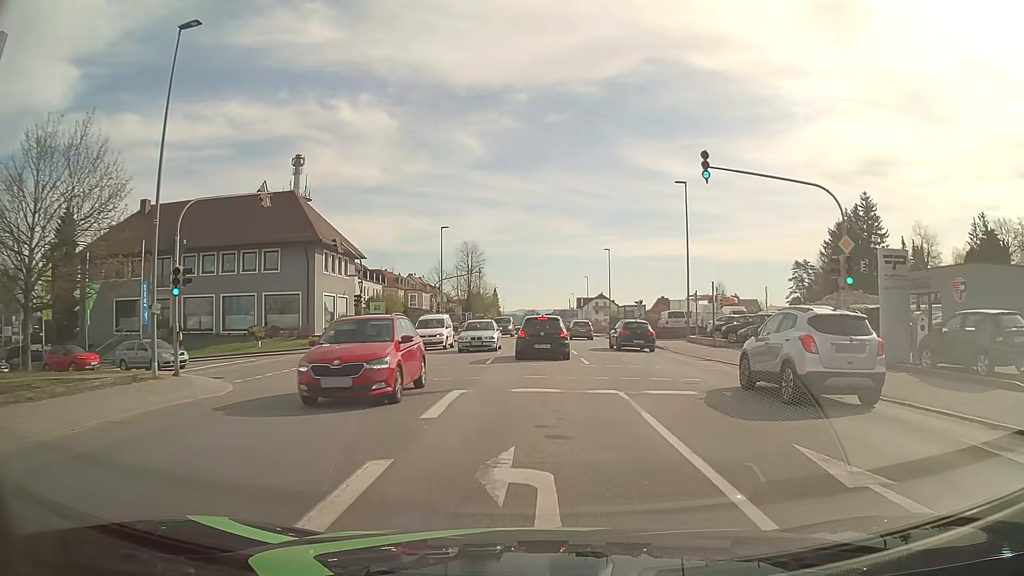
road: tertiary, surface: asphalt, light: Day
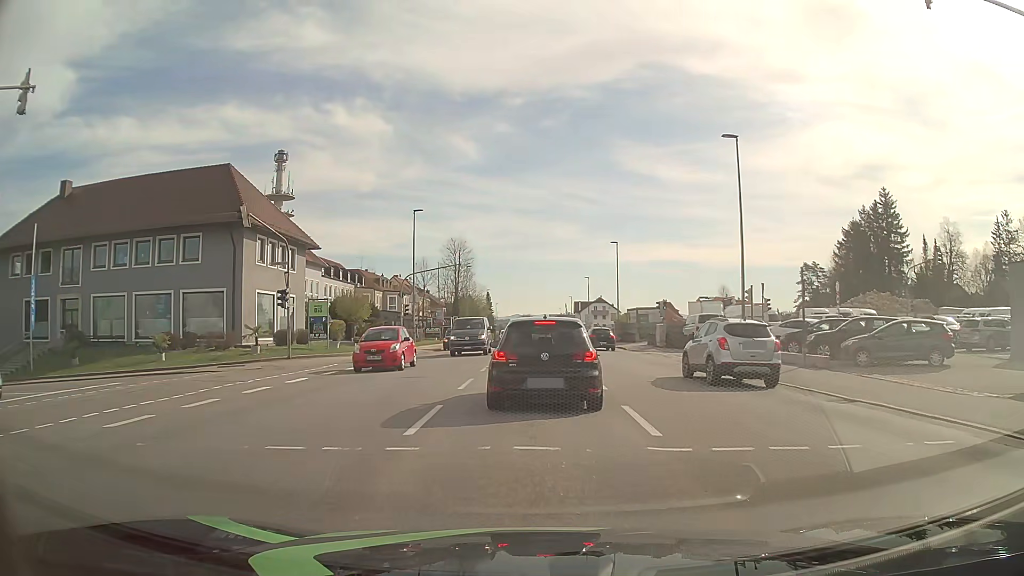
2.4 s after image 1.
(+0.1, +11.8) m; +1°
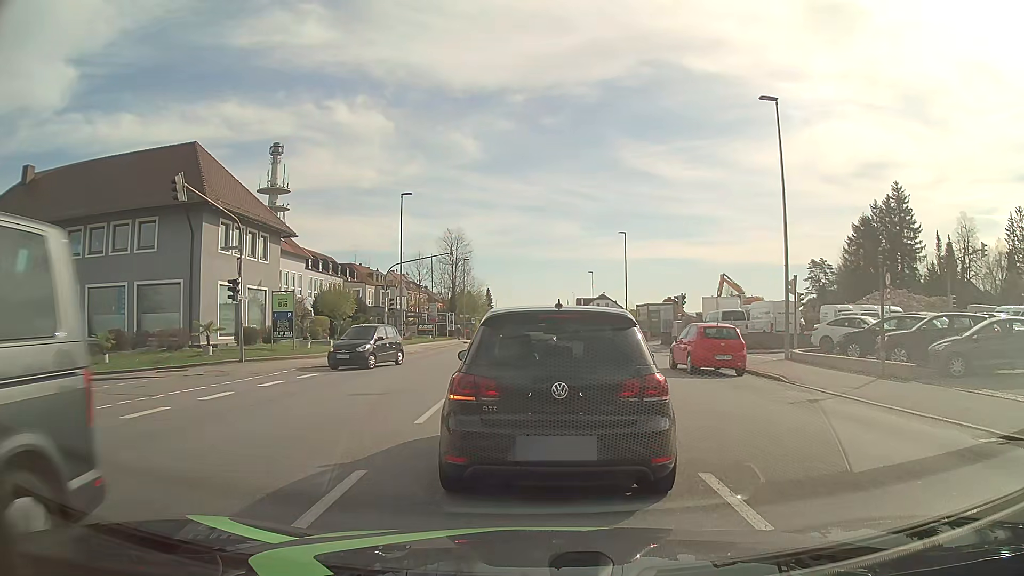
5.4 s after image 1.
(-0.1, +5.0) m; -2°
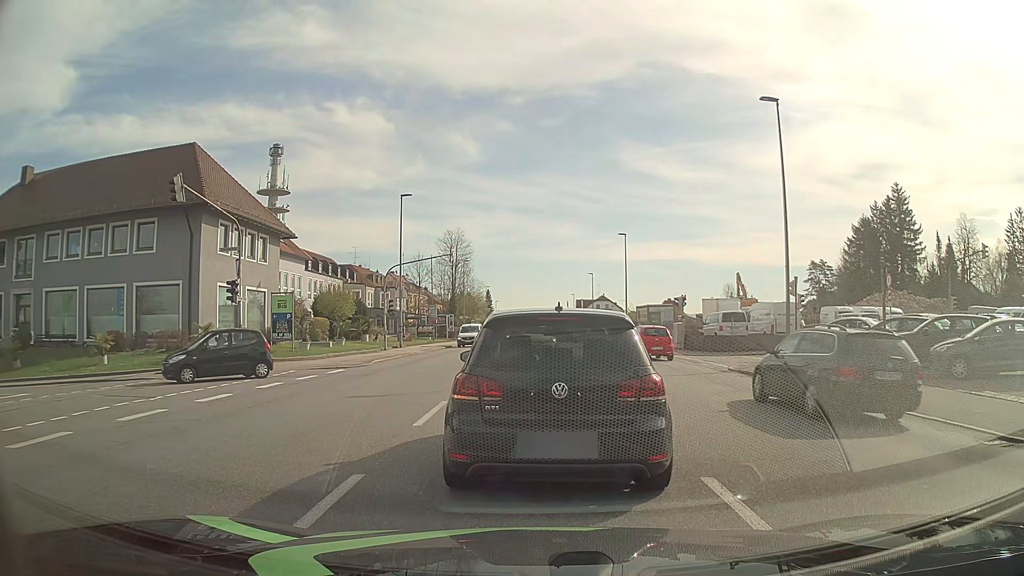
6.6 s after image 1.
(0.0, +0.1) m; 0°
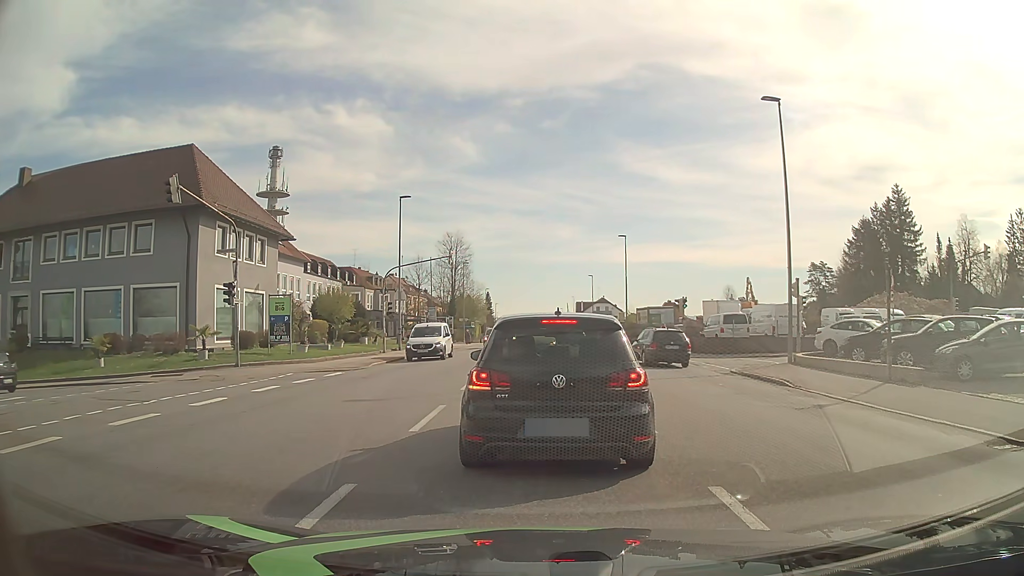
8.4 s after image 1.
(0.0, +0.3) m; 0°
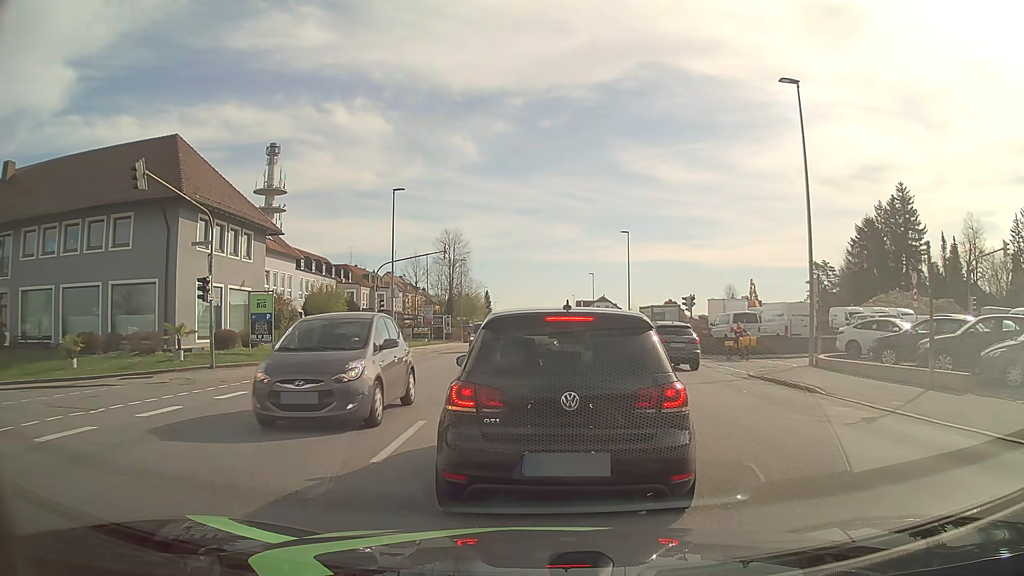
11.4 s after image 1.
(0.0, +2.1) m; 0°
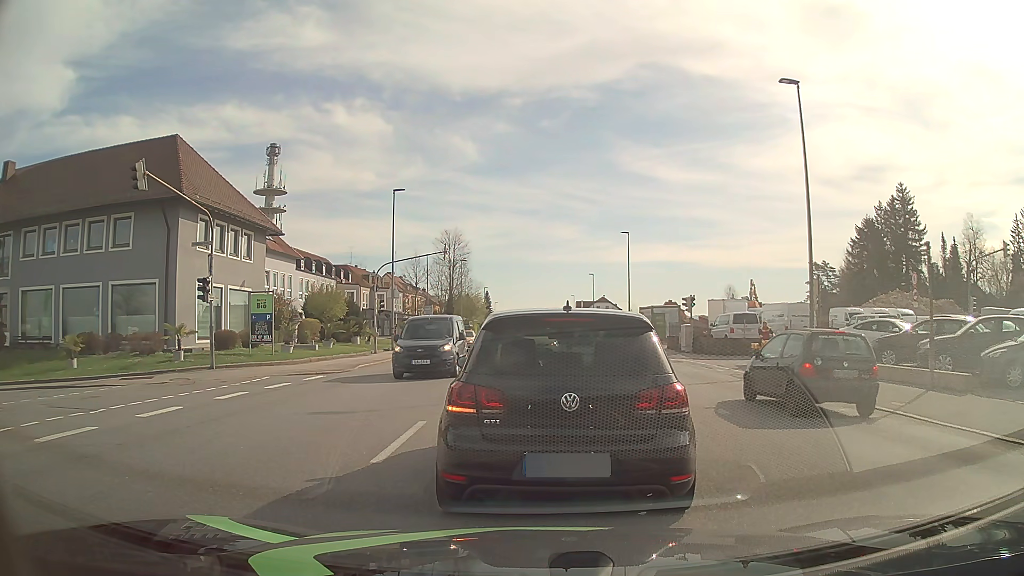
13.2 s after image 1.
(0.0, +0.1) m; 0°
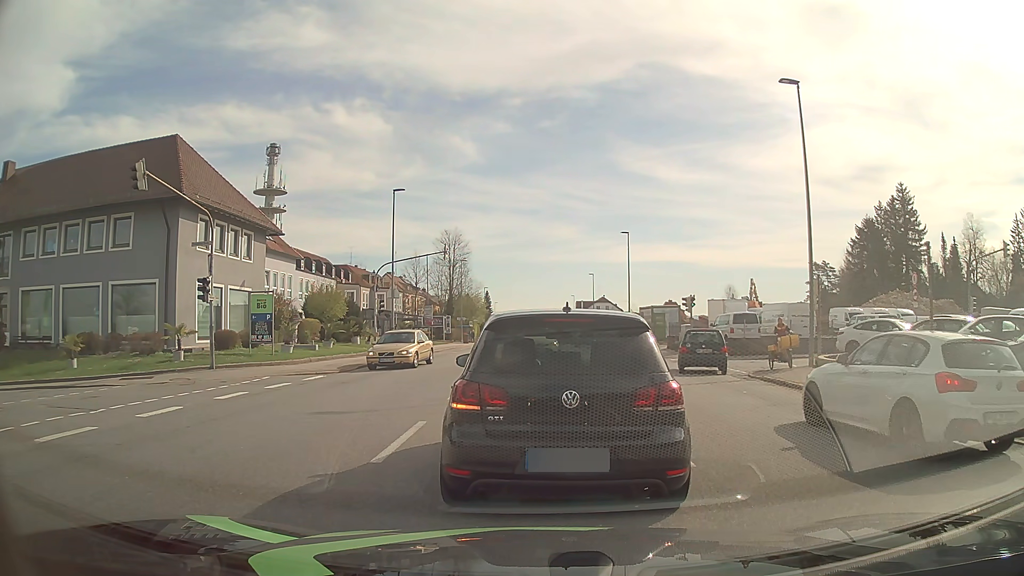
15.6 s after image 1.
(0.0, 0.0) m; 0°
